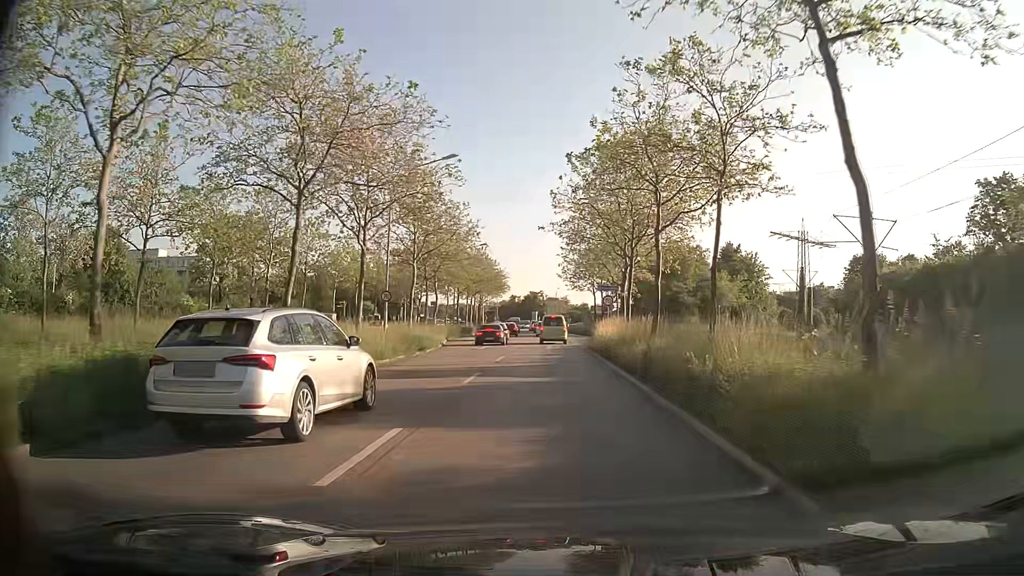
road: primary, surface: asphalt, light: Day
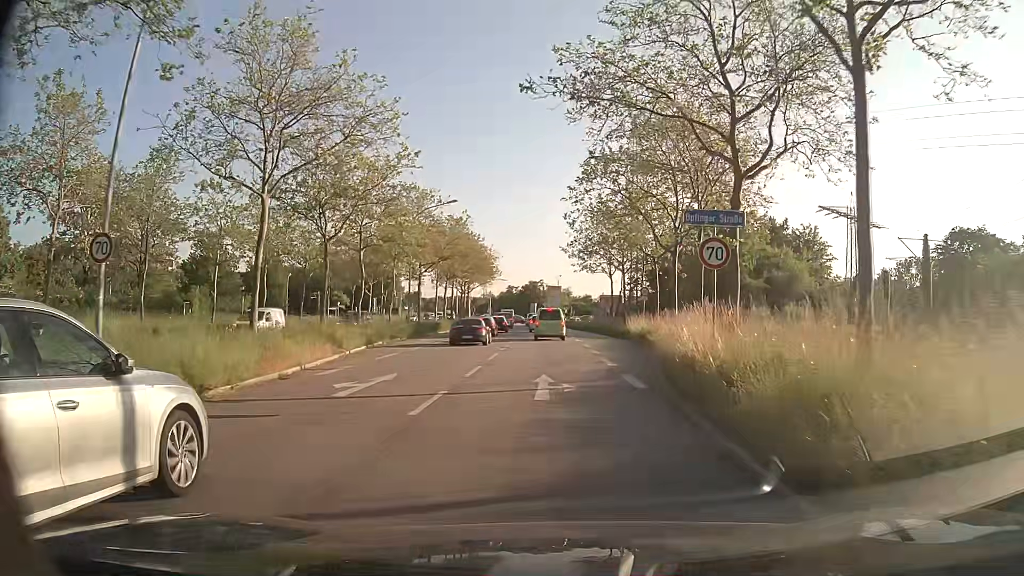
(-0.2, +23.1) m; -1°
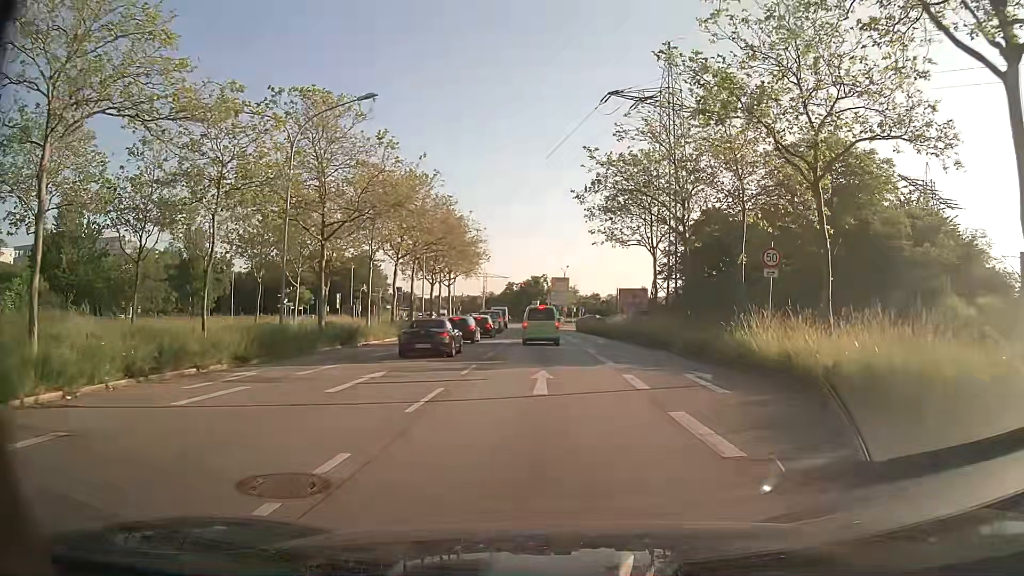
(0.0, +24.3) m; 0°
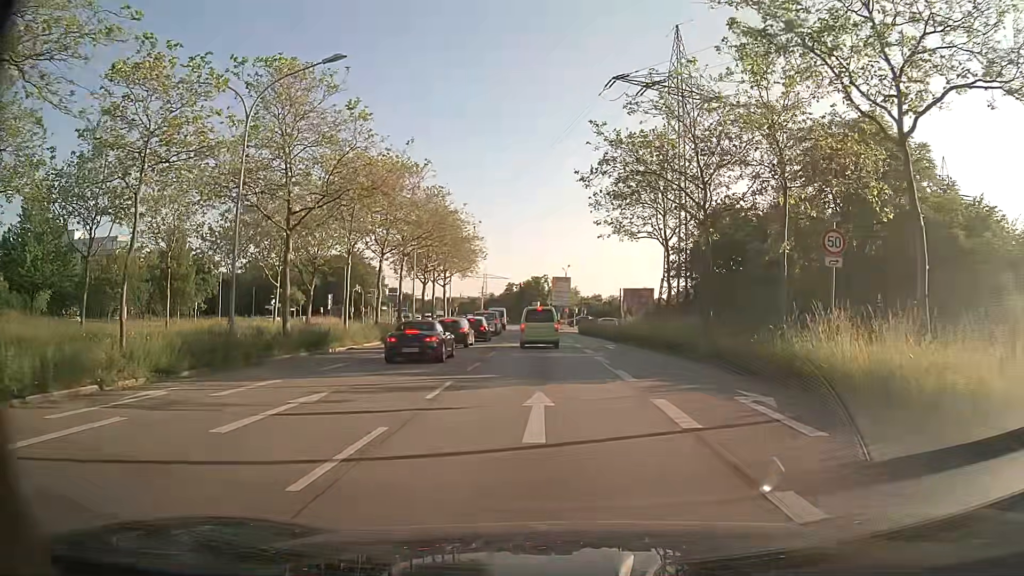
(0.0, +4.3) m; 0°
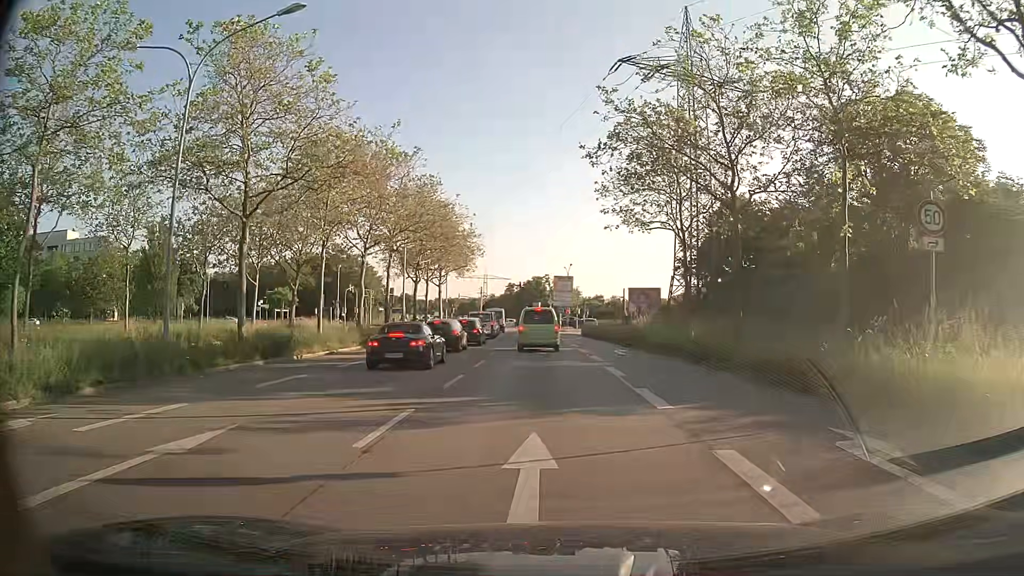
(0.0, +4.1) m; 0°
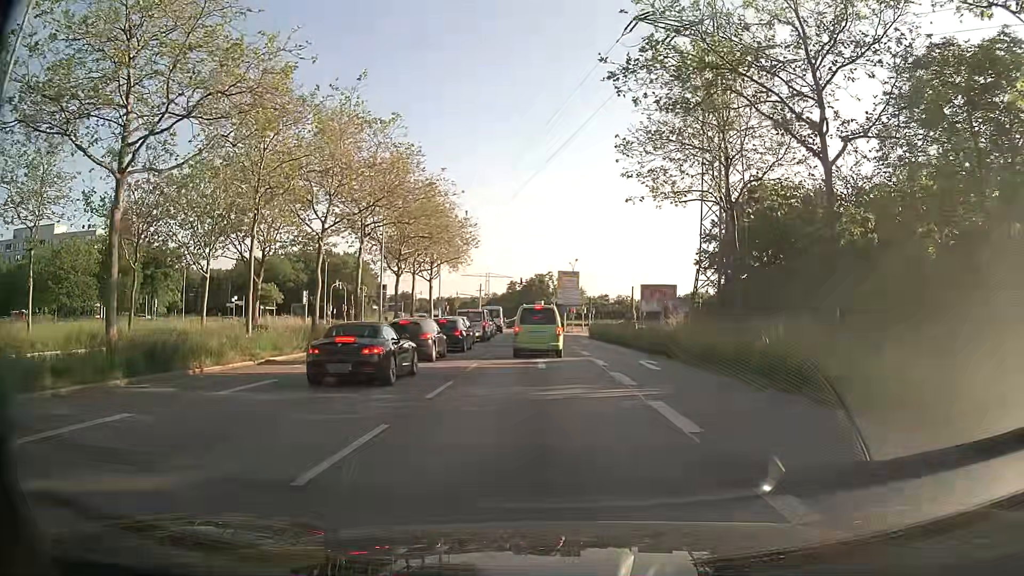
(0.0, +7.8) m; 0°
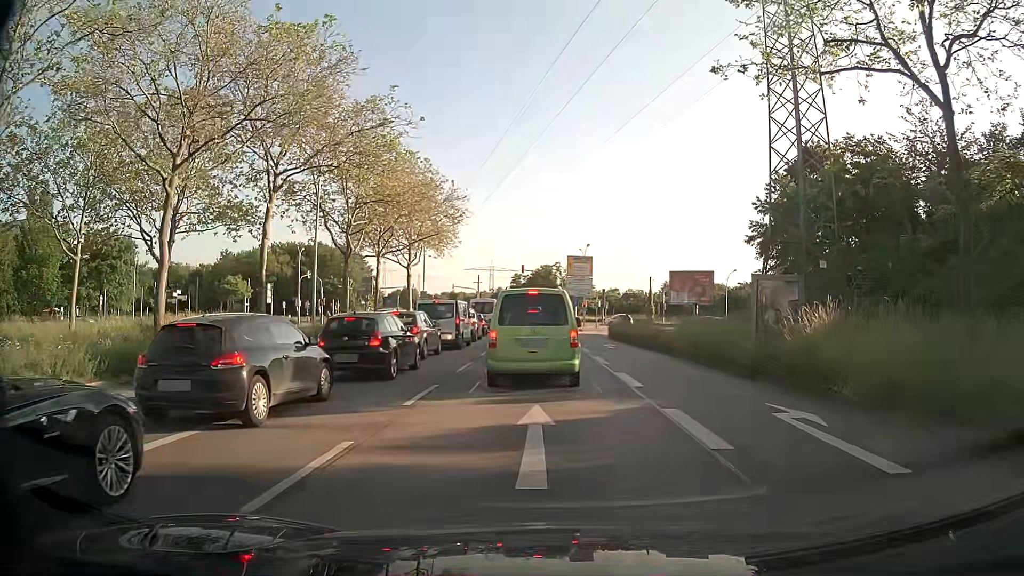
(-0.1, +13.2) m; -2°
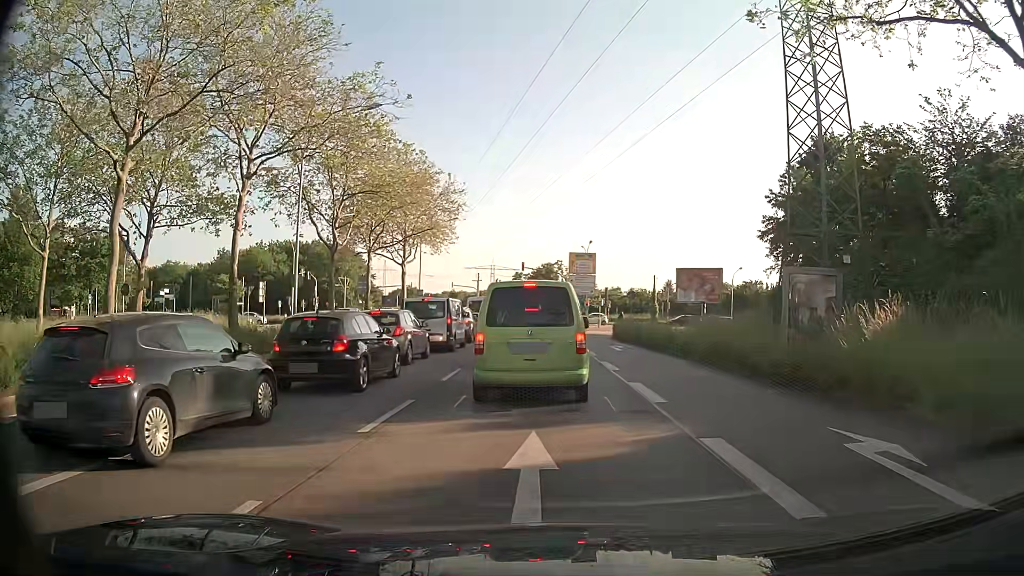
(0.0, +2.3) m; +1°
(0, +10) (0, +20) (0, +30) (-1, +40) (-1, +50) (-2, +60) (-2, +70) (-3, +80) (-3, +90) (-4, +100) m
